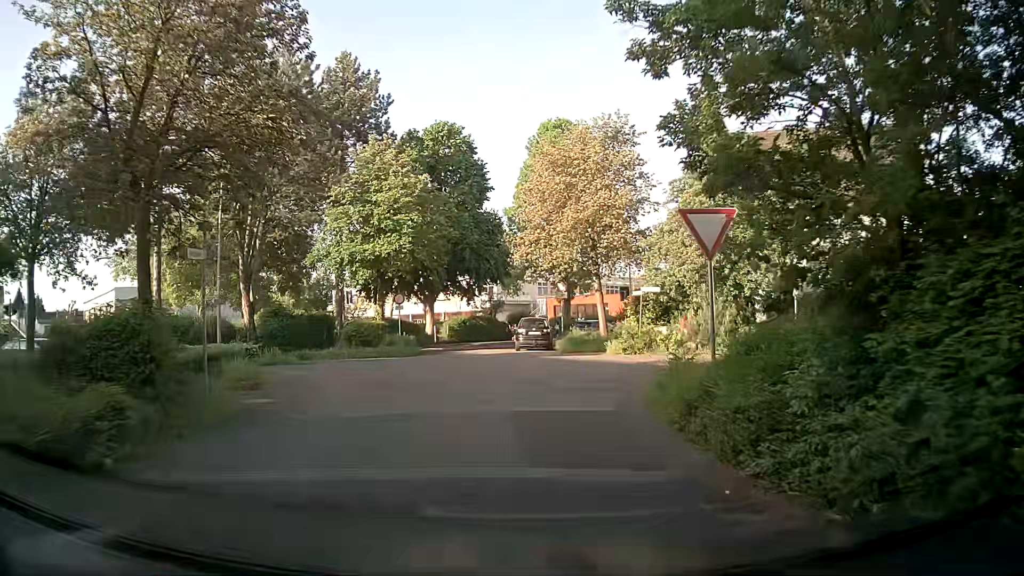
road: residential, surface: asphalt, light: Day
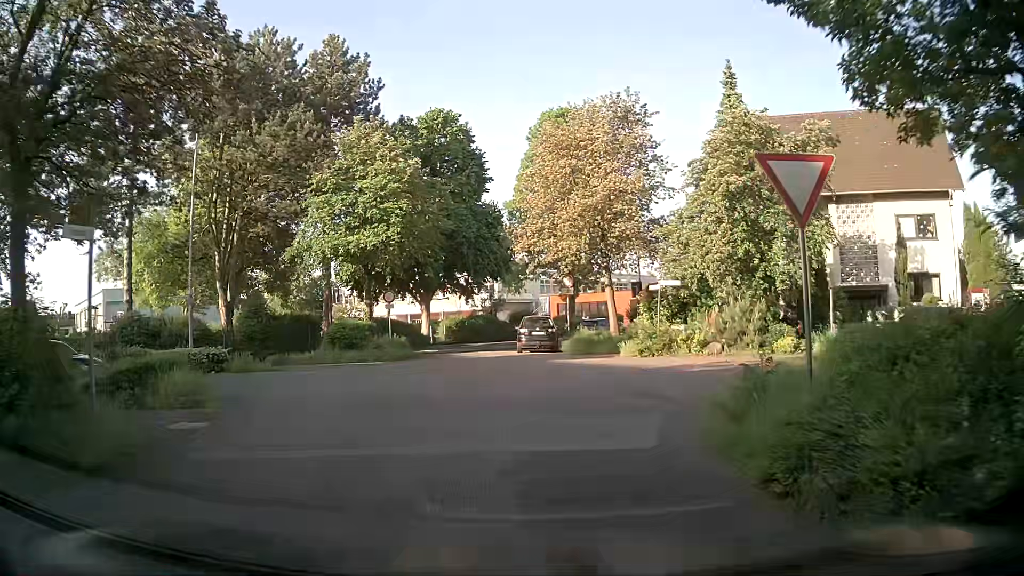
(0.0, +3.0) m; +1°
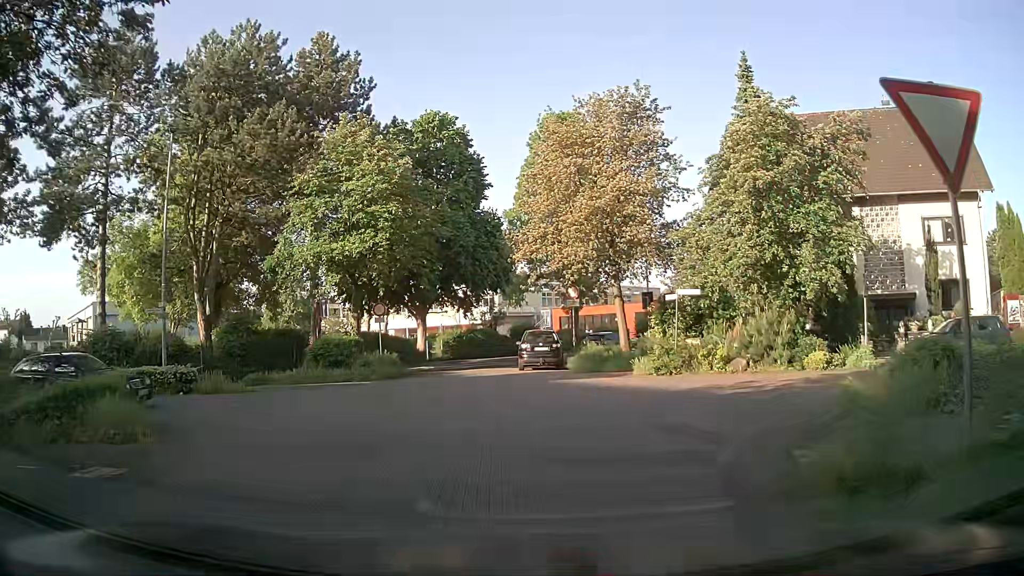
(0.0, +2.4) m; -1°
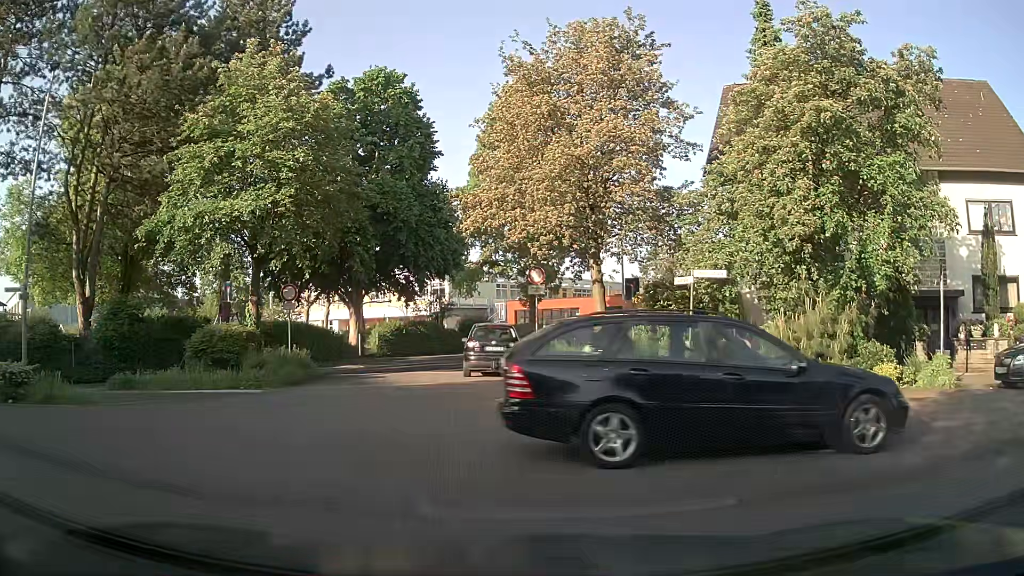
(0.0, +6.3) m; +3°
